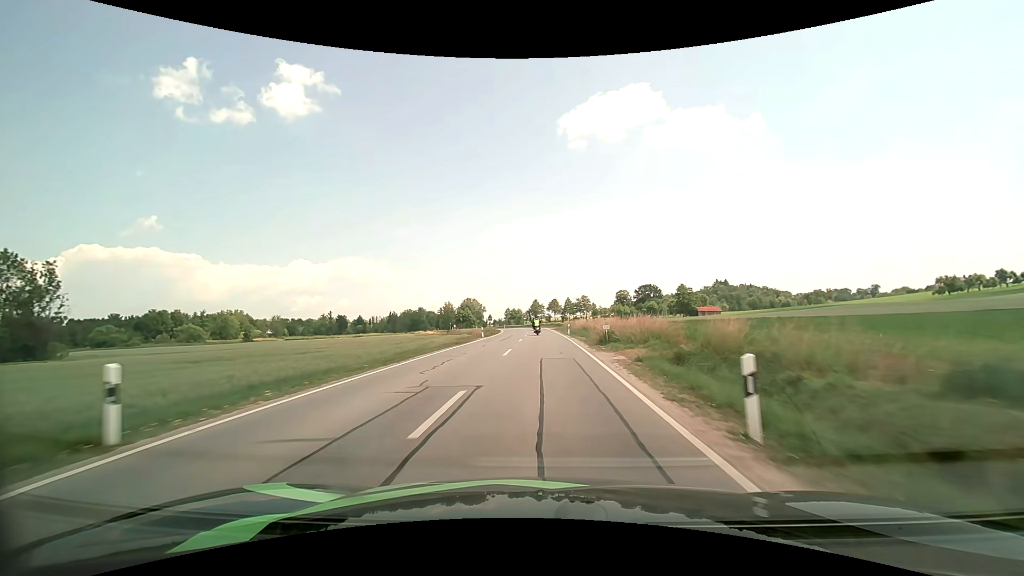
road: secondary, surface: asphalt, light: Day
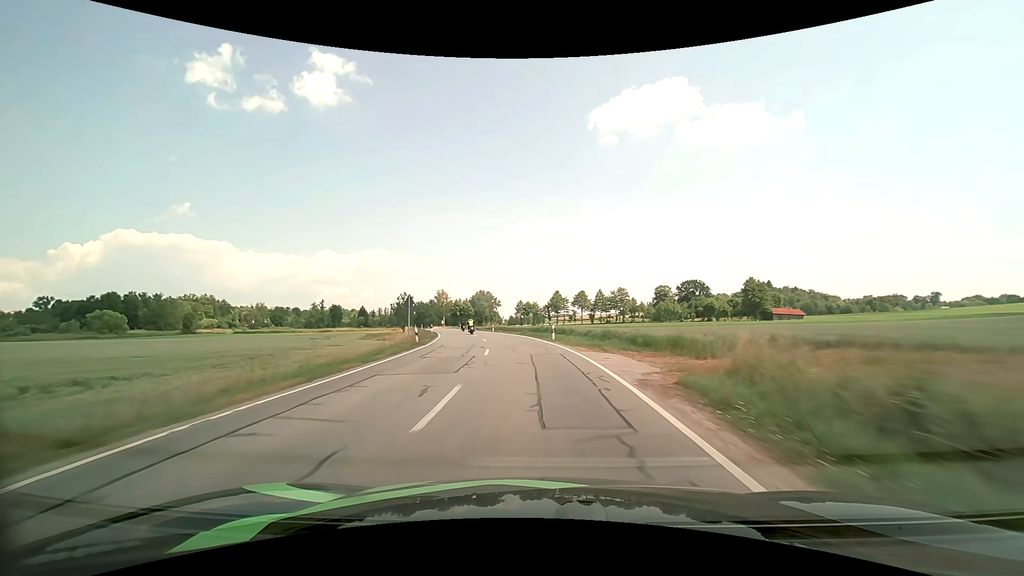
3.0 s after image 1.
(+0.4, +60.9) m; -2°
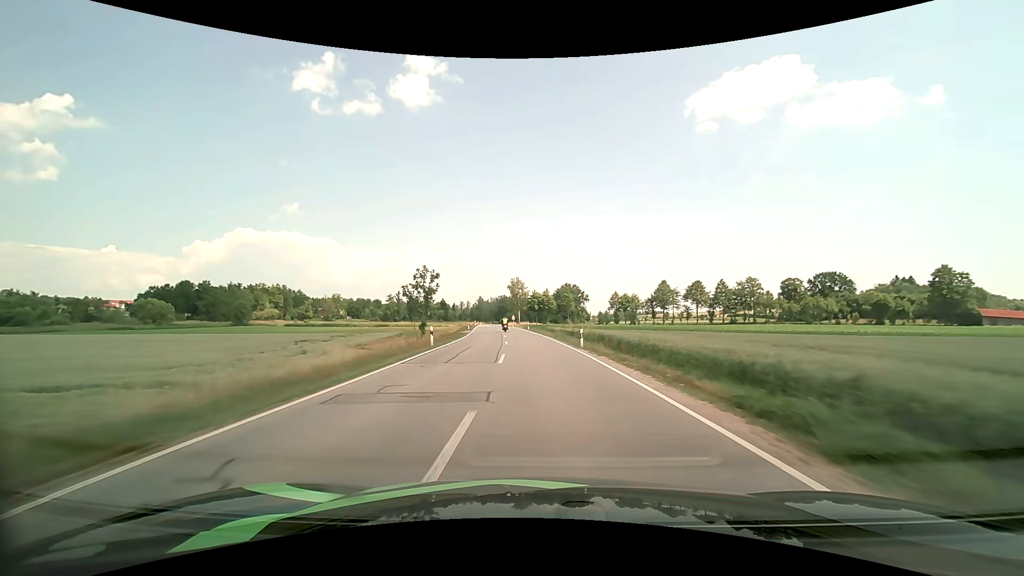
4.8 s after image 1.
(-3.5, +37.7) m; -10°
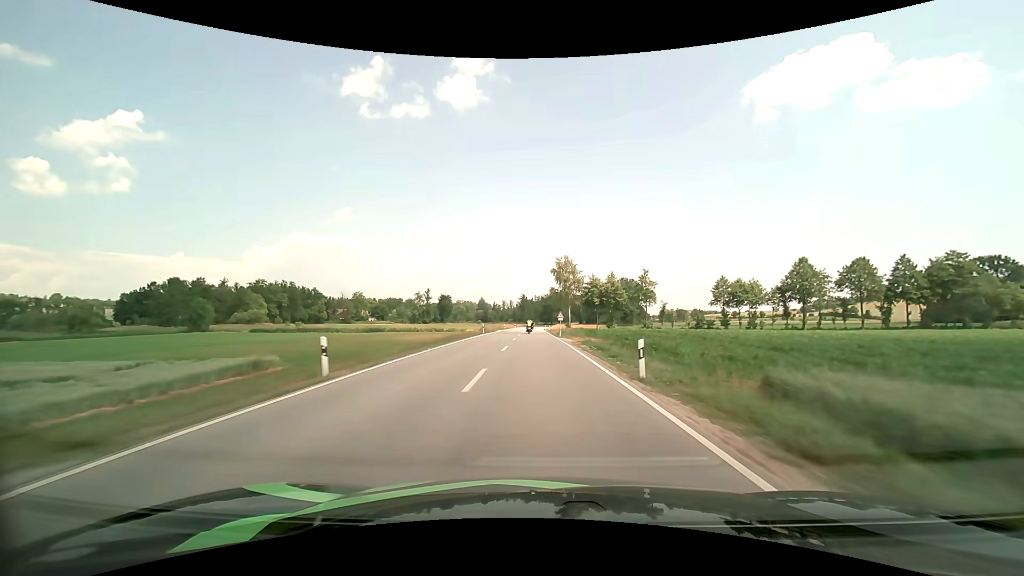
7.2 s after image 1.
(-2.7, +52.5) m; -5°
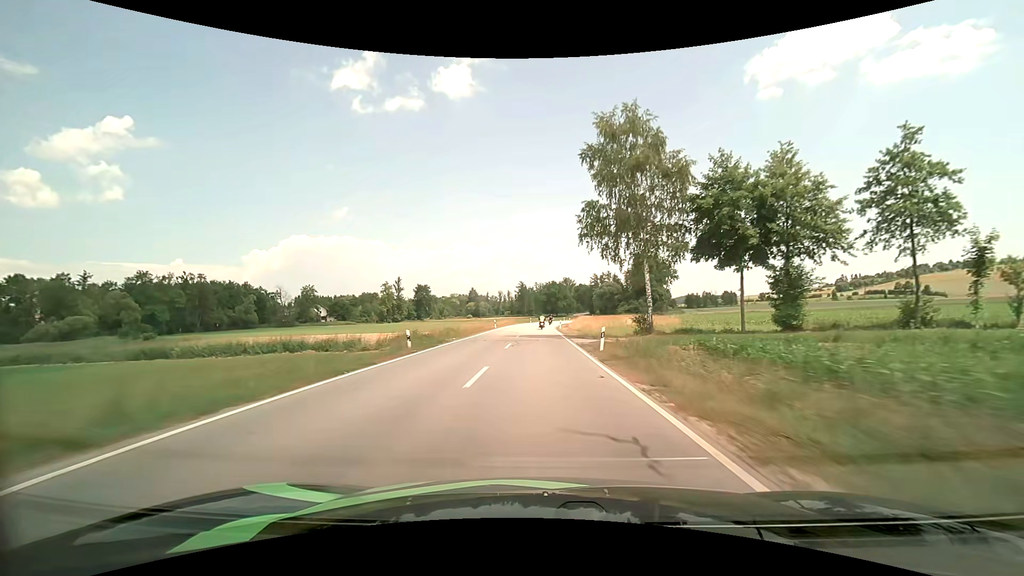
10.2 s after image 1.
(-0.8, +69.3) m; 0°
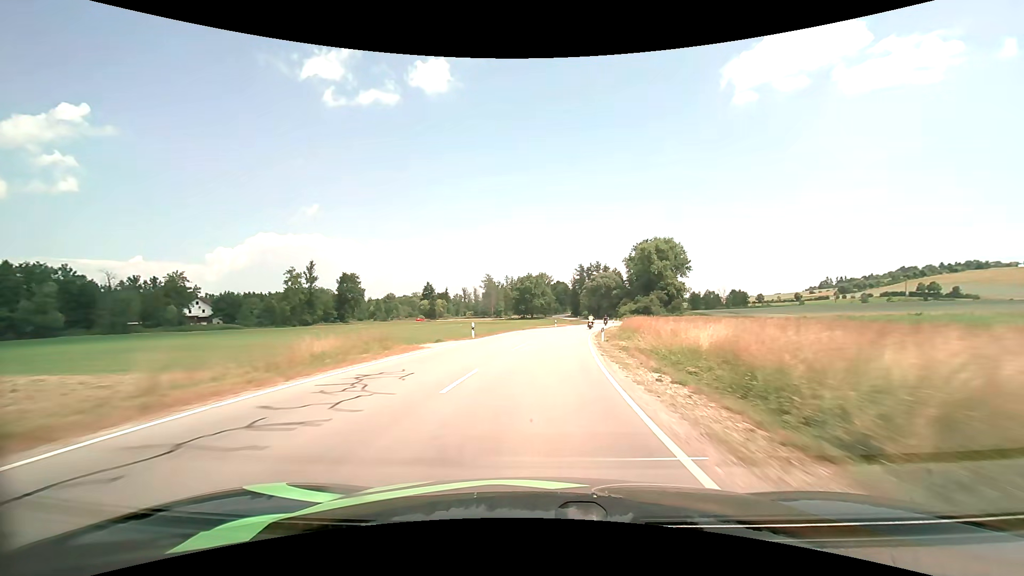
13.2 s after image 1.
(+0.4, +69.9) m; +3°
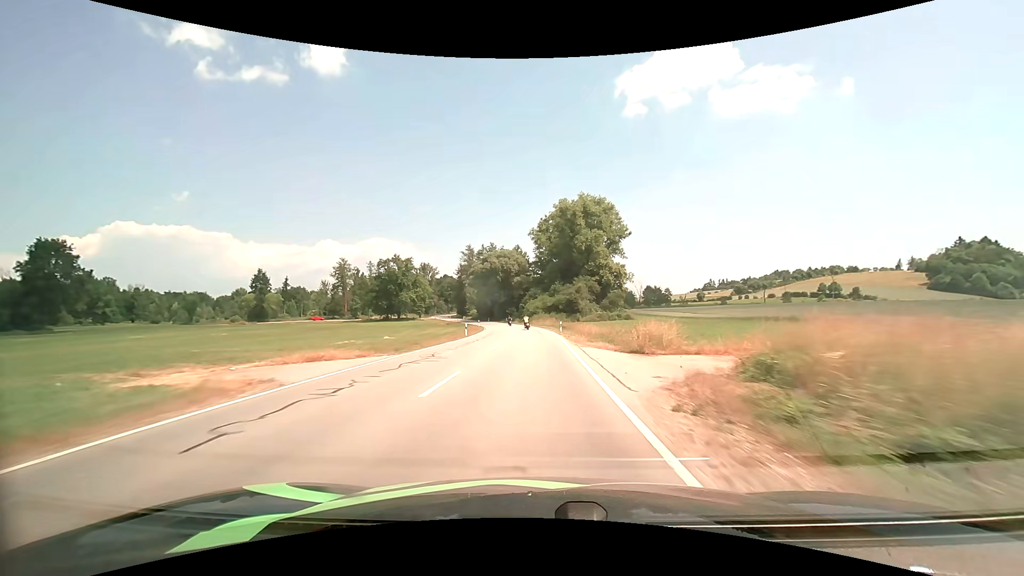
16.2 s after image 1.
(+8.0, +68.5) m; +12°
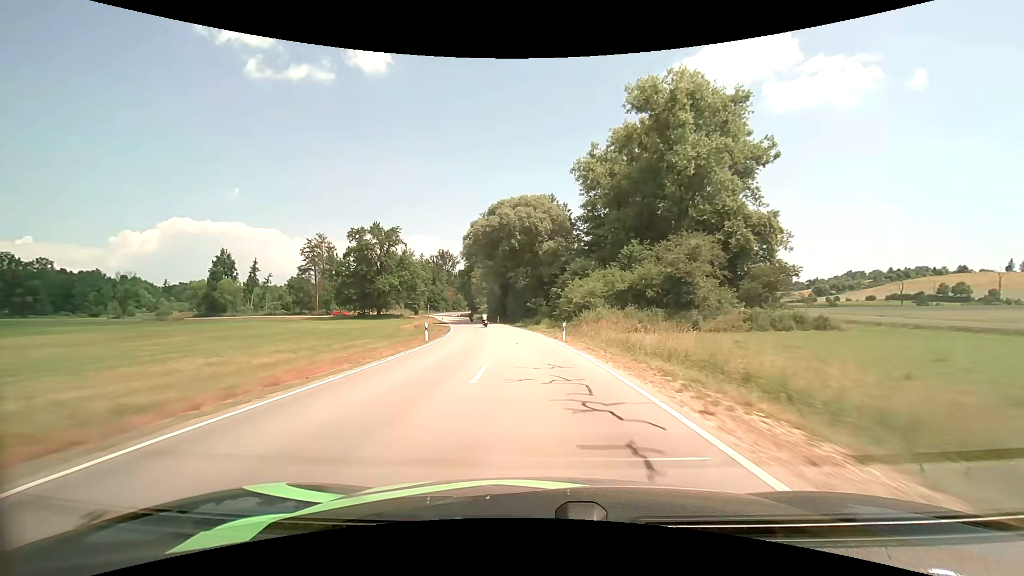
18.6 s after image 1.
(-1.3, +55.7) m; -4°
(0, +10) (-1, +20) (-1, +30) (-3, +40) (-4, +50) (-6, +60) (-8, +69) (-10, +79) (-13, +89) (-15, +99) m
